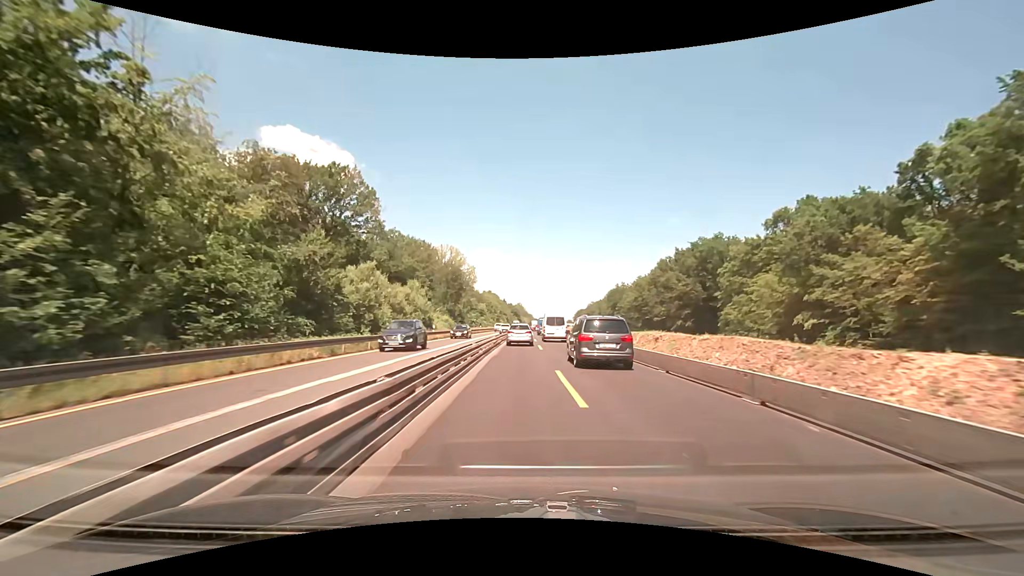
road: motorway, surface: concrete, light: Day
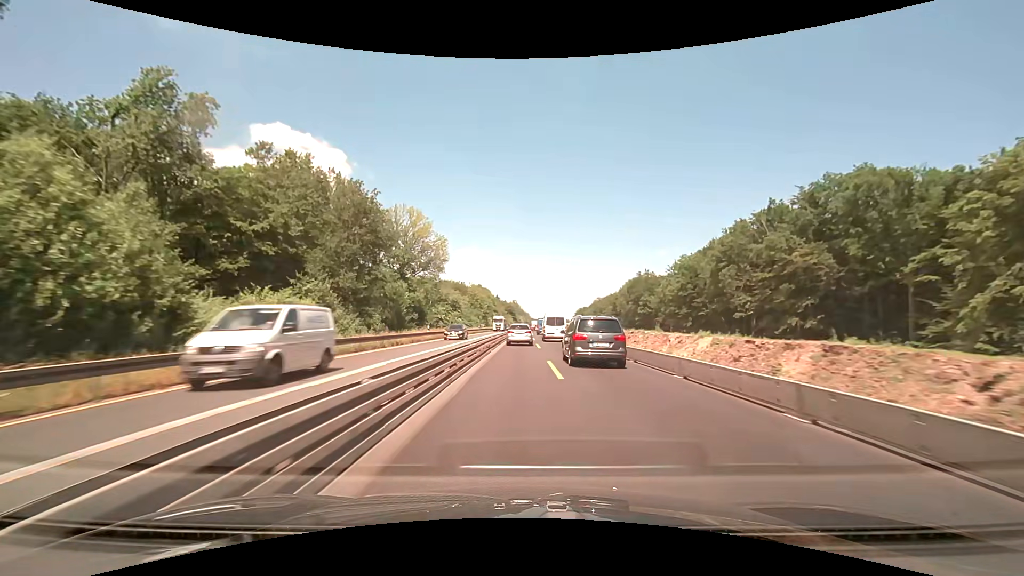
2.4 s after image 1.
(+0.2, +50.0) m; 0°
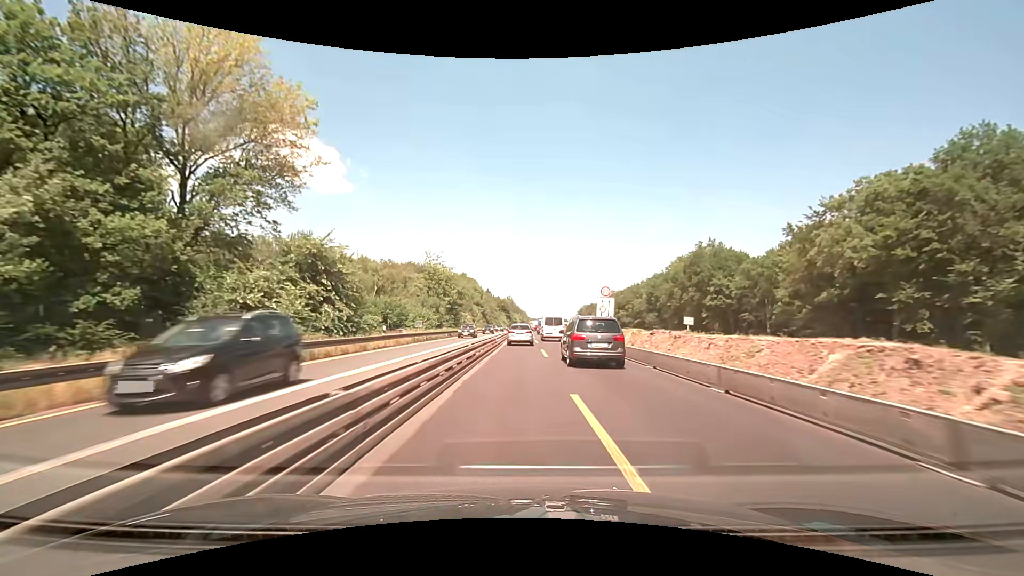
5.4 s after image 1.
(+0.4, +63.1) m; 0°
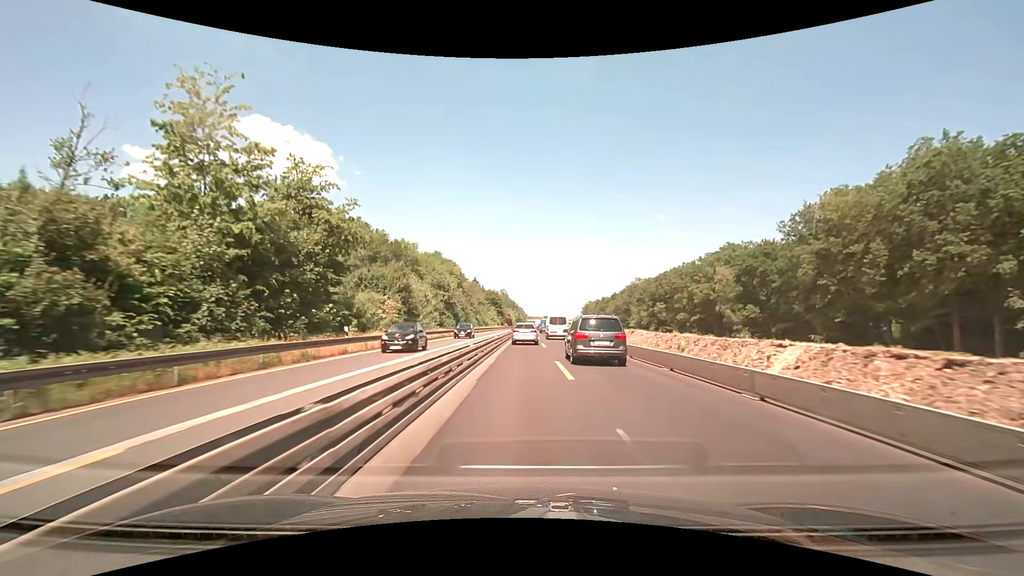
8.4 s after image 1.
(+0.3, +63.3) m; 0°
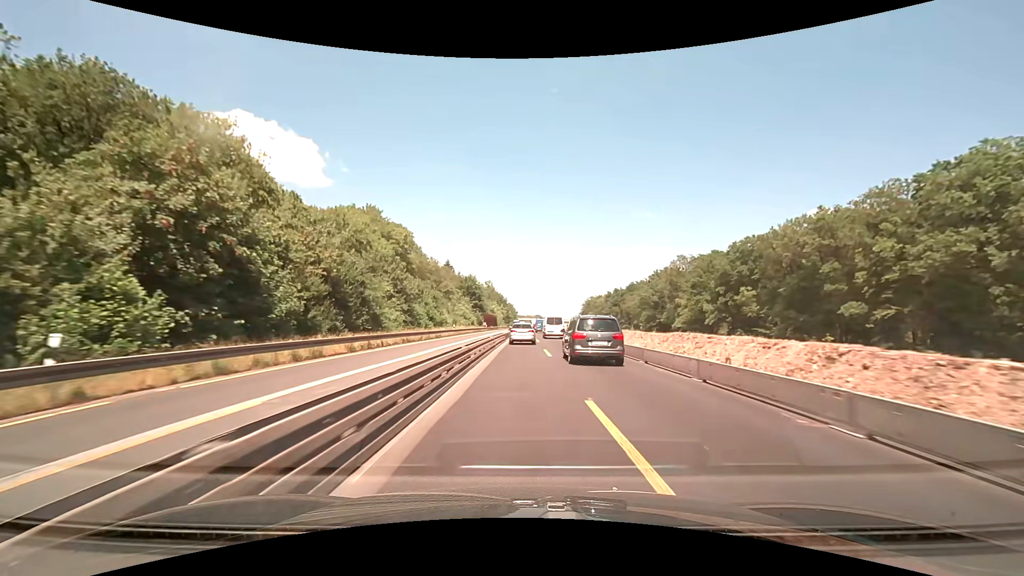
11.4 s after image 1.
(+0.6, +63.3) m; +1°
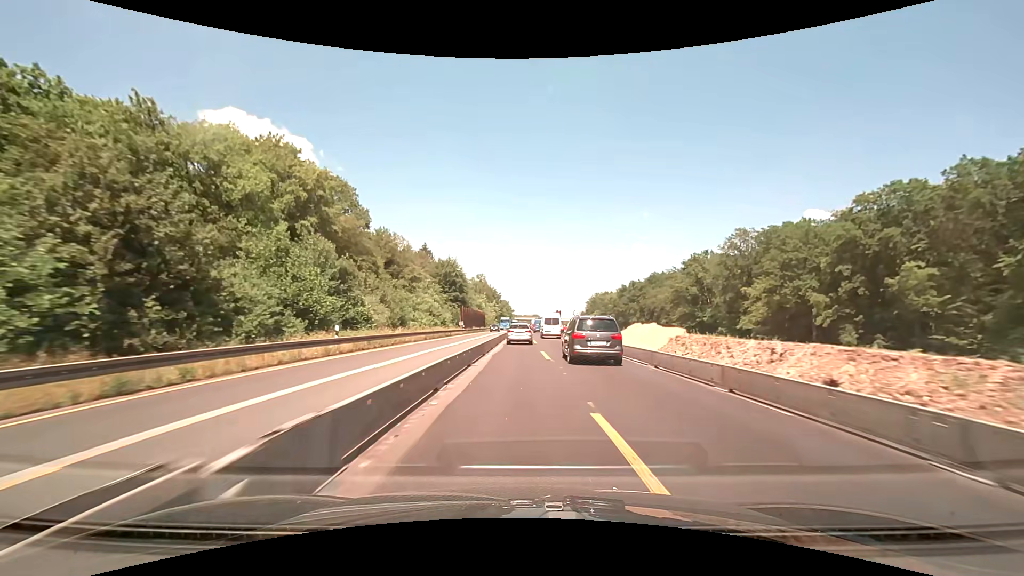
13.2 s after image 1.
(+0.1, +38.0) m; 0°
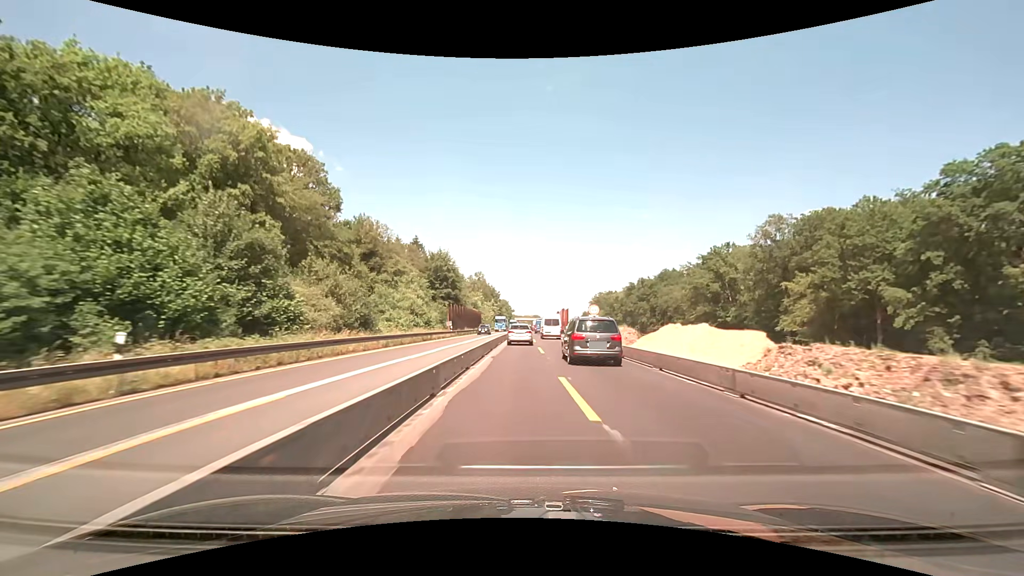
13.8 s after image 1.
(0.0, +12.7) m; 0°
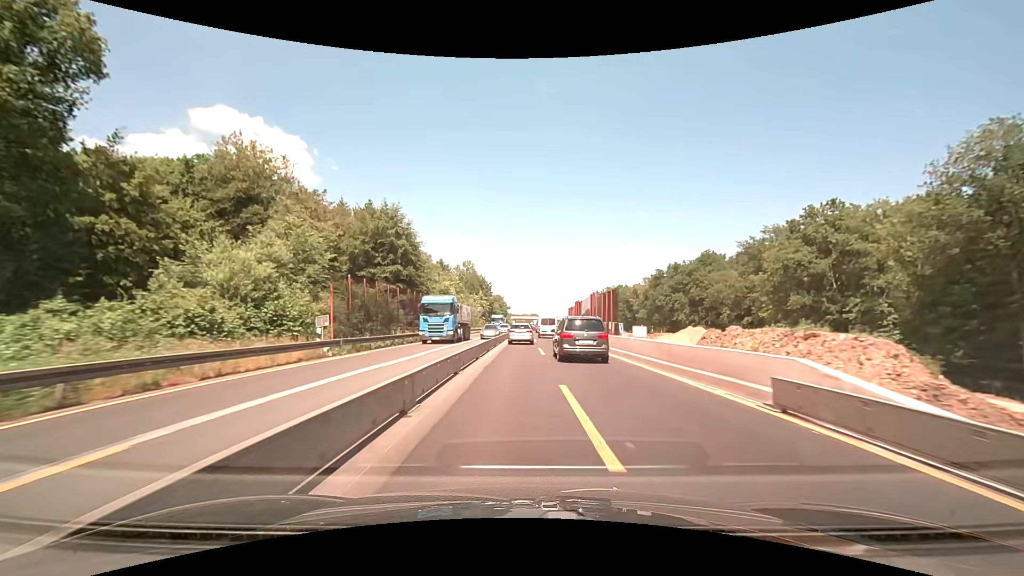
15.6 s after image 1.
(+0.1, +38.0) m; 0°
(0, +10) (0, +20) (0, +30) (0, +40) (0, +50) (0, +60) (0, +70) (+1, +80) (+1, +90) (+1, +100) m
